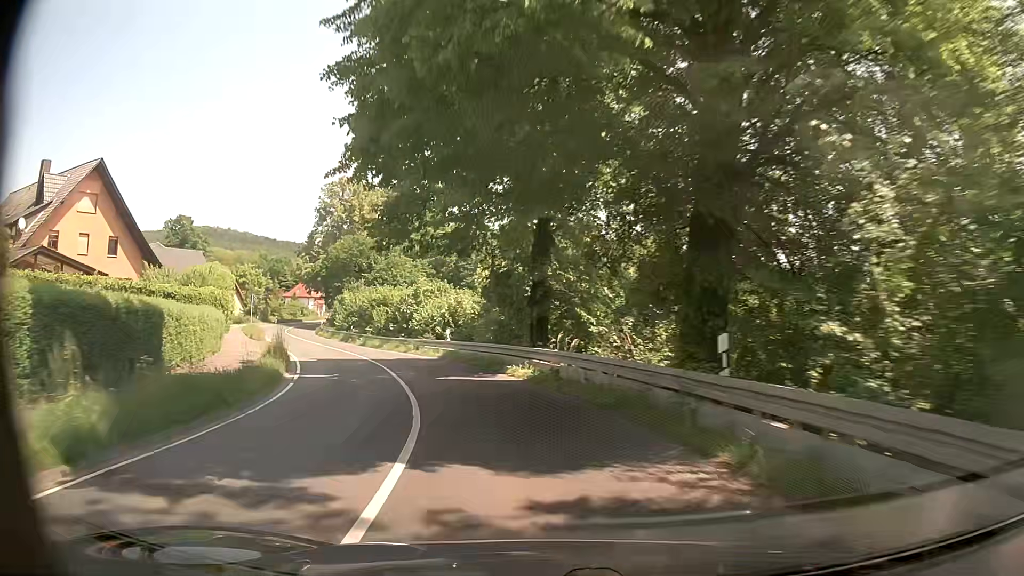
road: secondary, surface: asphalt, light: Day
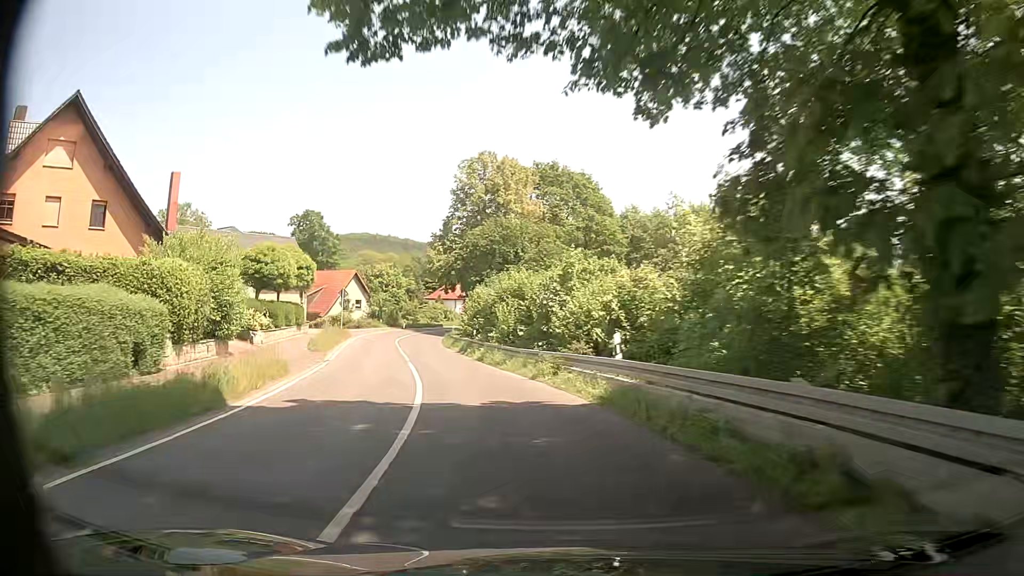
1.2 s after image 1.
(-2.1, +17.8) m; -14°
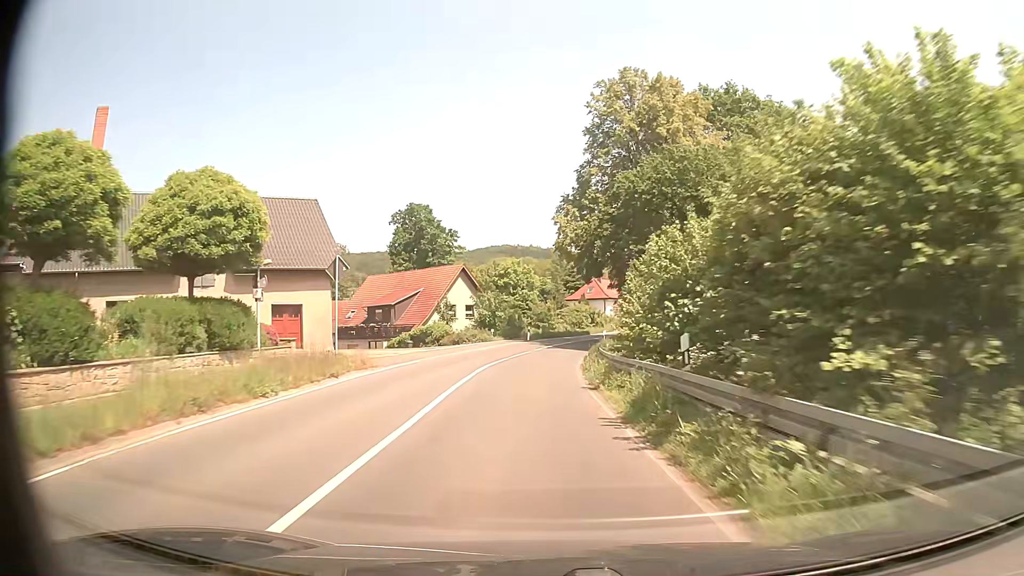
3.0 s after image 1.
(-3.8, +27.3) m; -13°
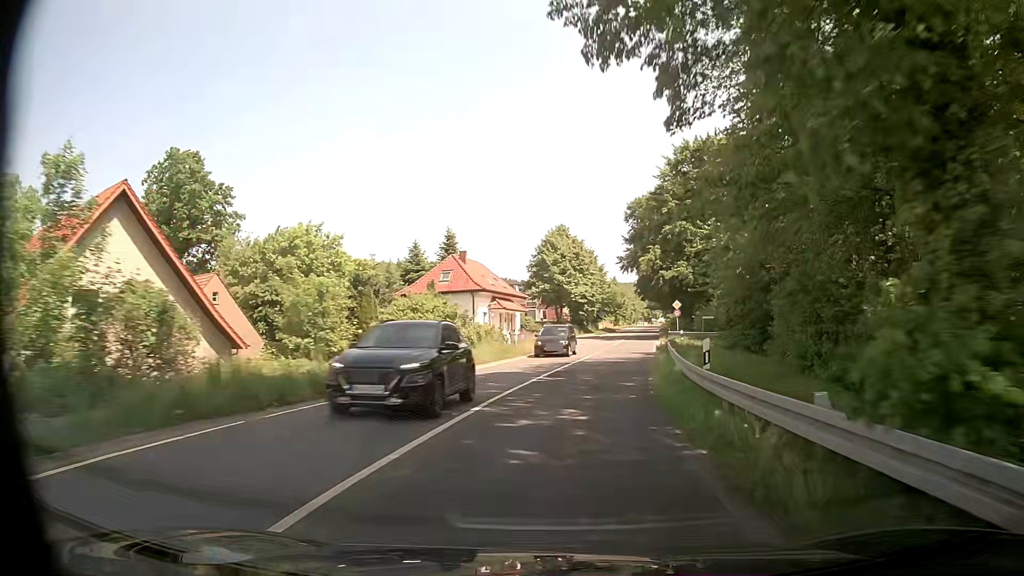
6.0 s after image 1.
(+2.2, +46.7) m; +12°
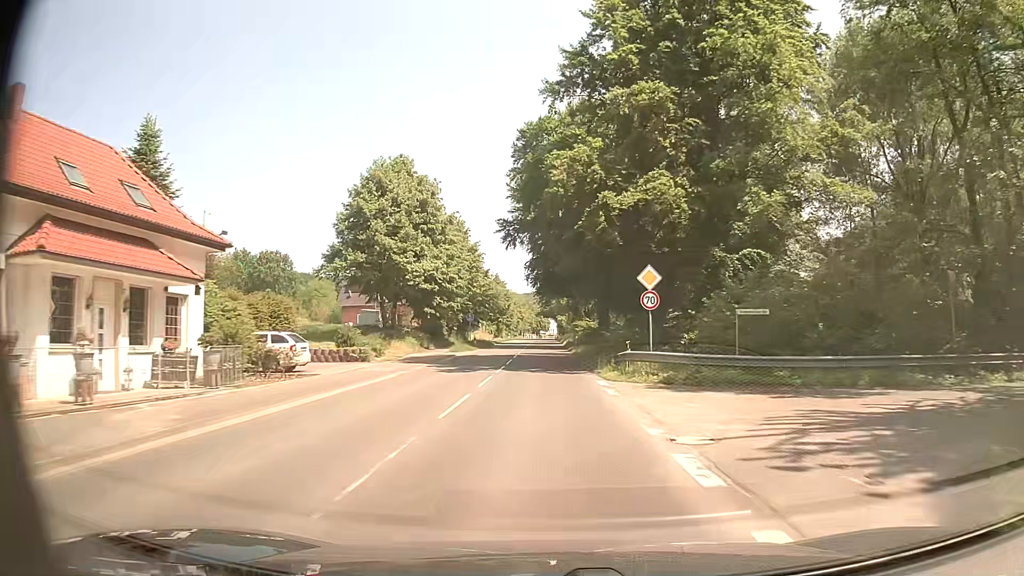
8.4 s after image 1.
(+4.5, +38.8) m; +10°
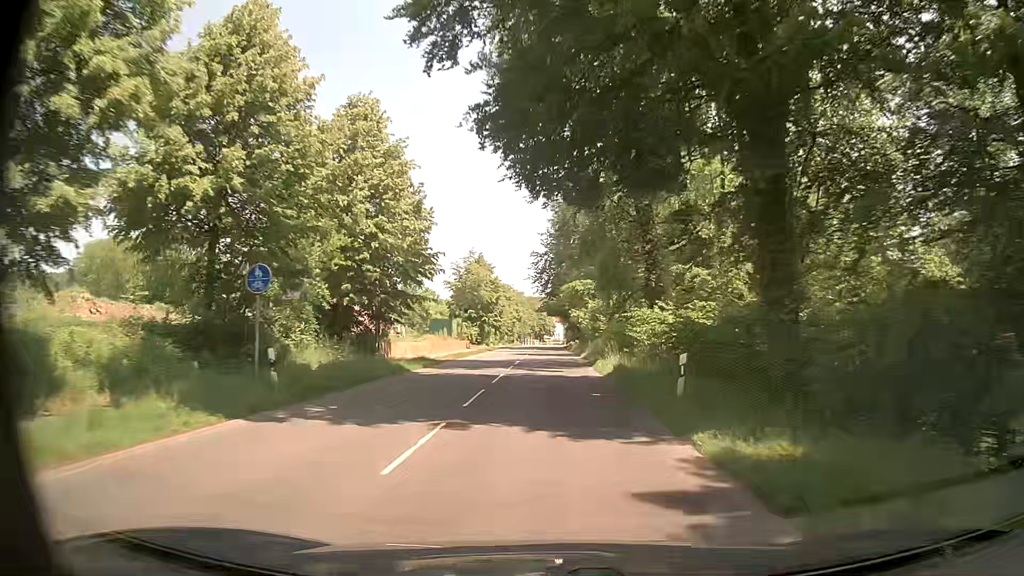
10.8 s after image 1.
(0.0, +41.0) m; 0°
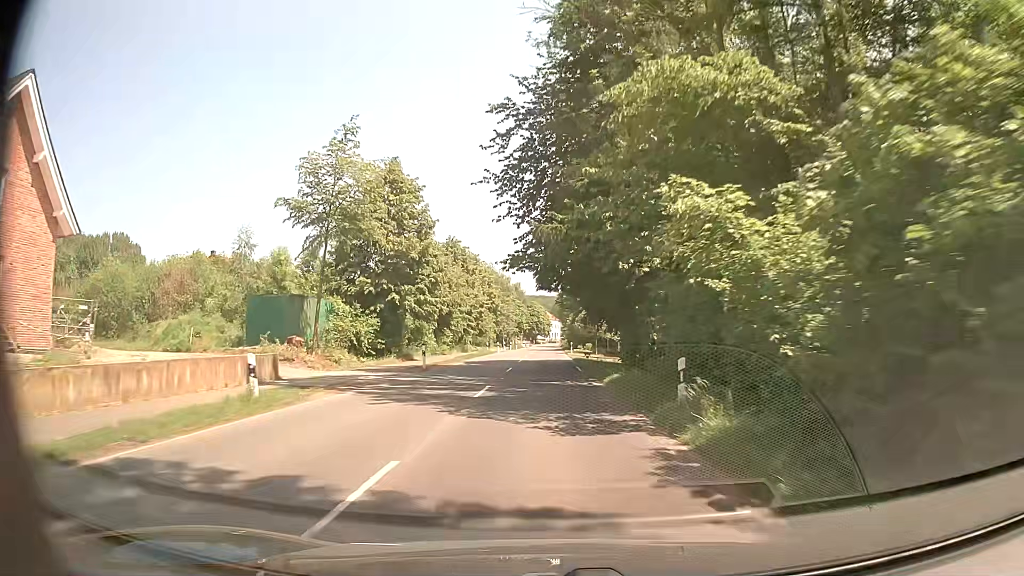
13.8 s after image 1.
(+0.4, +51.3) m; +1°
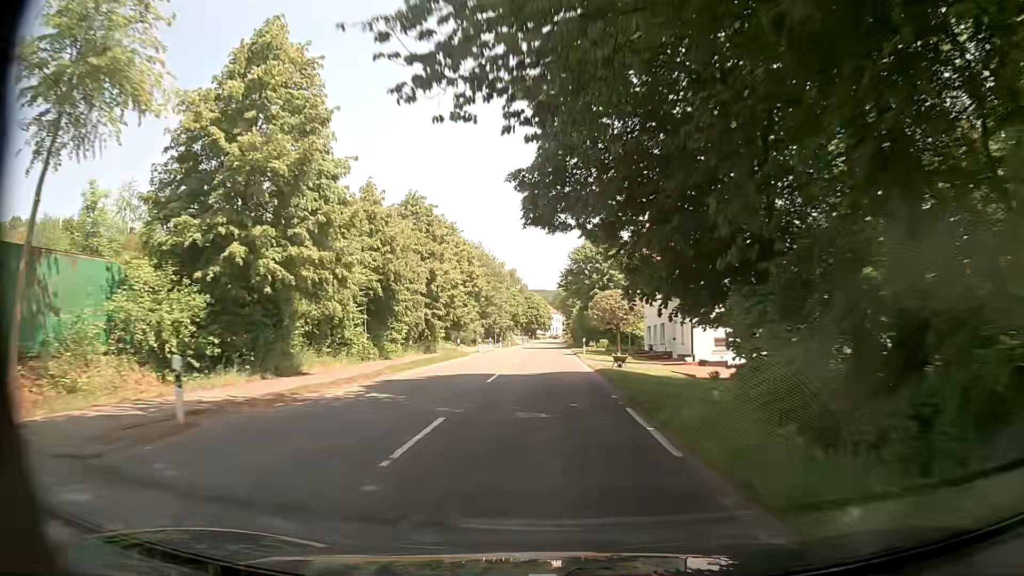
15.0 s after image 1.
(-0.3, +20.7) m; -1°
(0, +10) (0, +20) (0, +30) (0, +40) (0, +50) (0, +60) (0, +70) (0, +80) (+1, +90) (+1, +100) m
